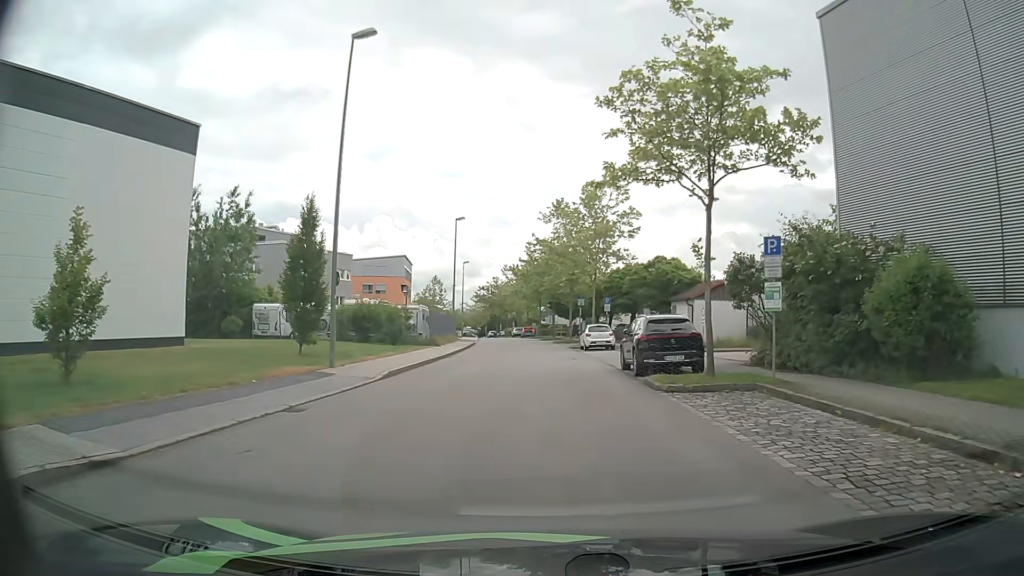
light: Day
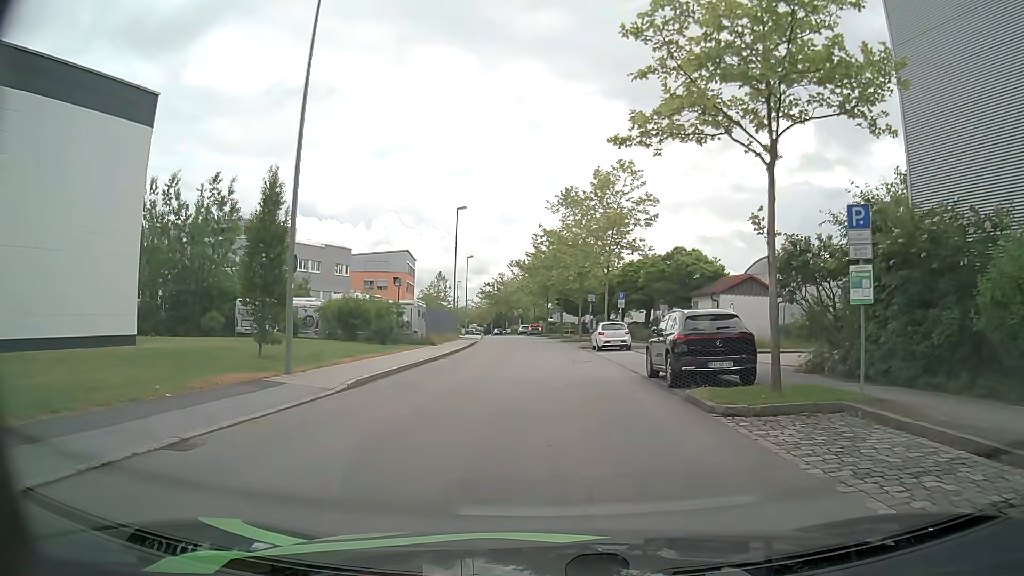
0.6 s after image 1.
(0.0, +4.0) m; 0°
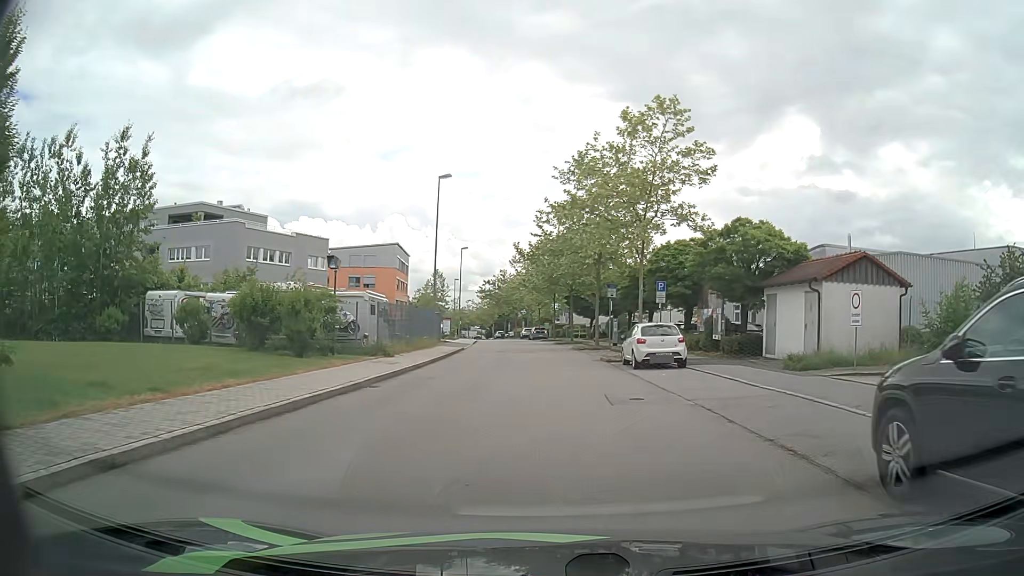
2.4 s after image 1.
(-0.1, +12.0) m; -2°
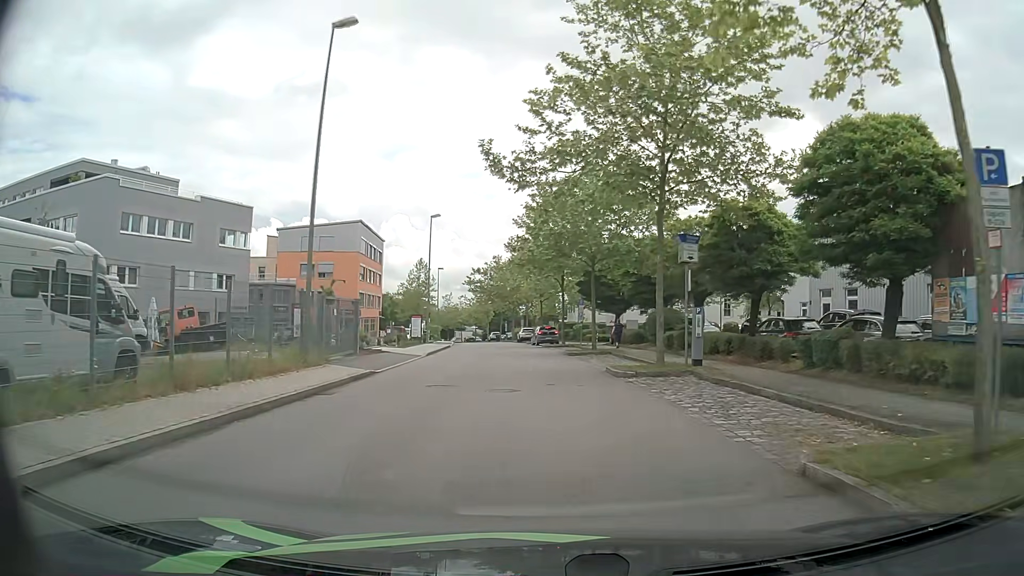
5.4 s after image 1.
(+0.5, +22.0) m; +1°
(0, +10) (0, +20) (-1, +30) (-1, +40) (-2, +50) (-3, +60) (-4, +70) (-5, +80) (-7, +90) (-8, +100) m
